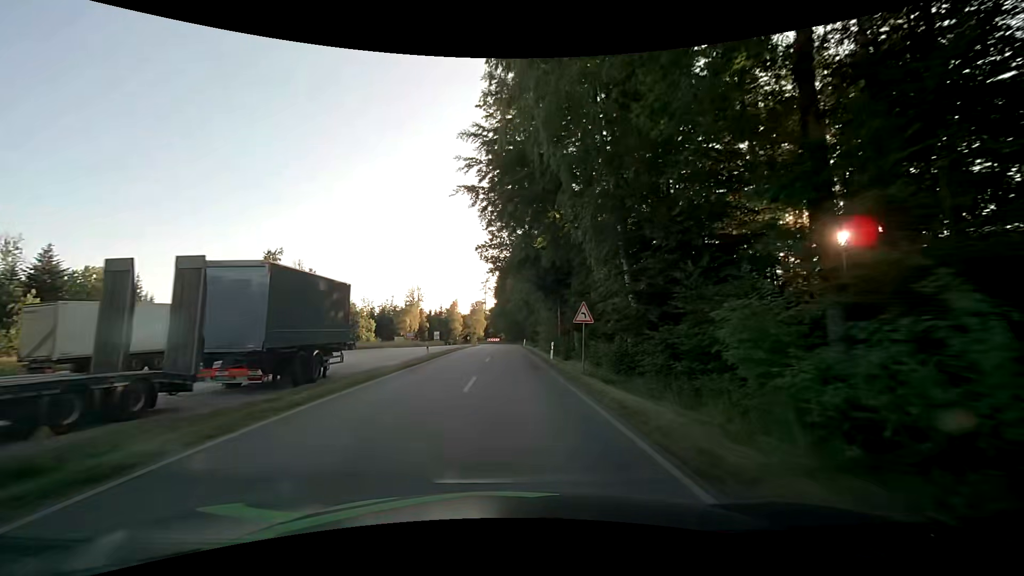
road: tertiary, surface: asphalt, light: Day
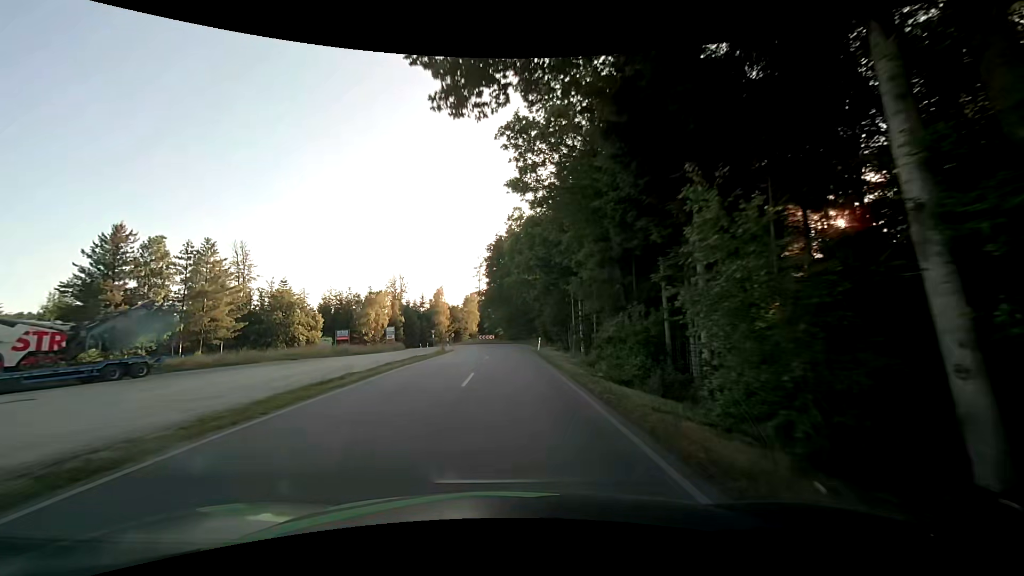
(0.0, +36.4) m; 0°
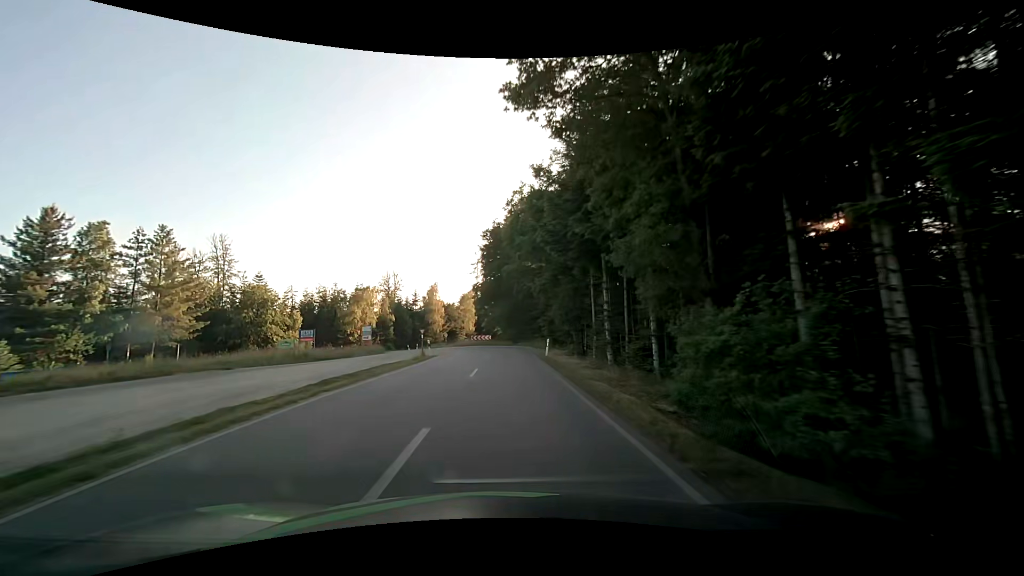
(0.0, +9.1) m; 0°
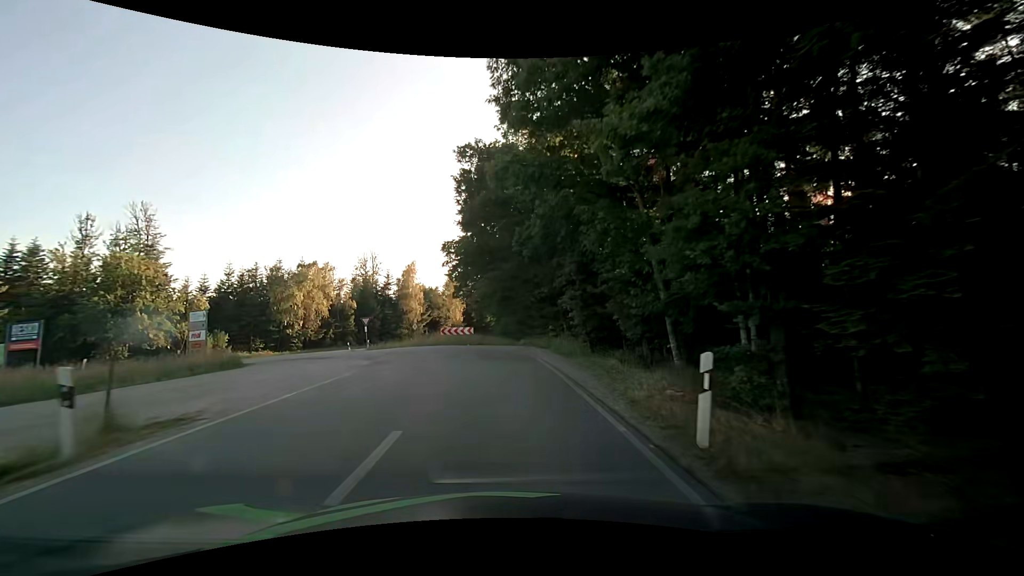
(+0.1, +24.7) m; 0°
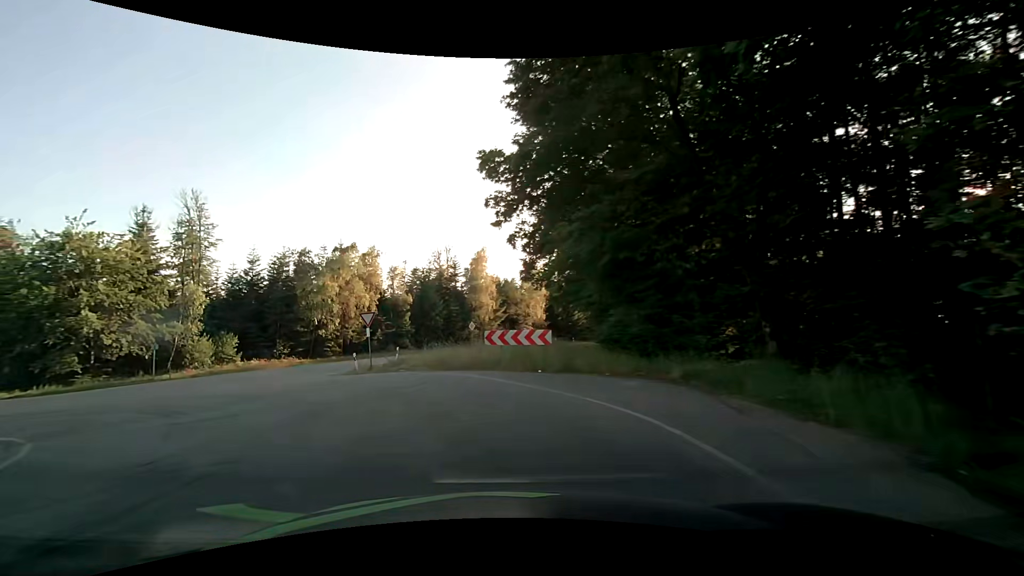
(-0.6, +19.1) m; -8°
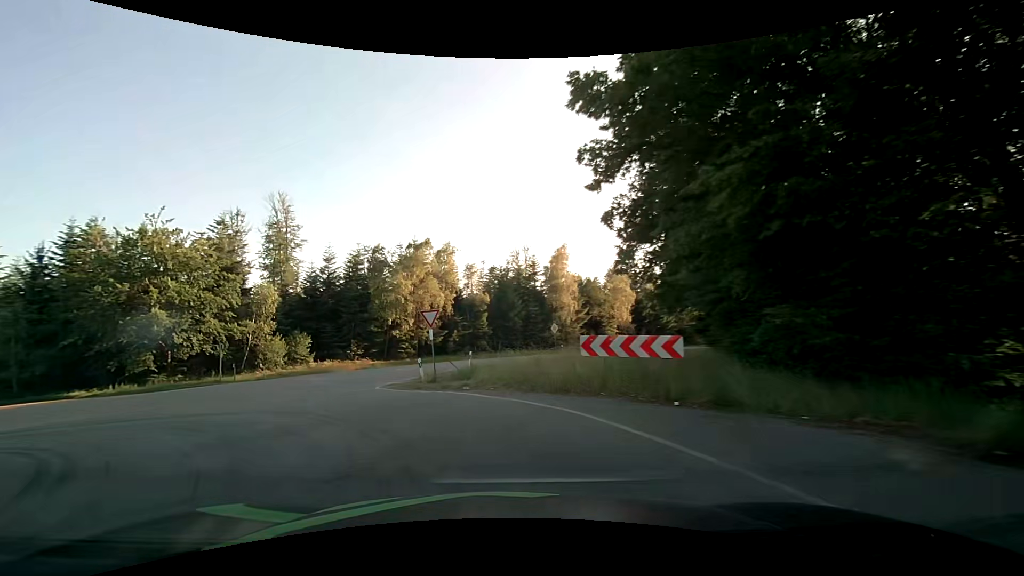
(-0.5, +5.1) m; -9°
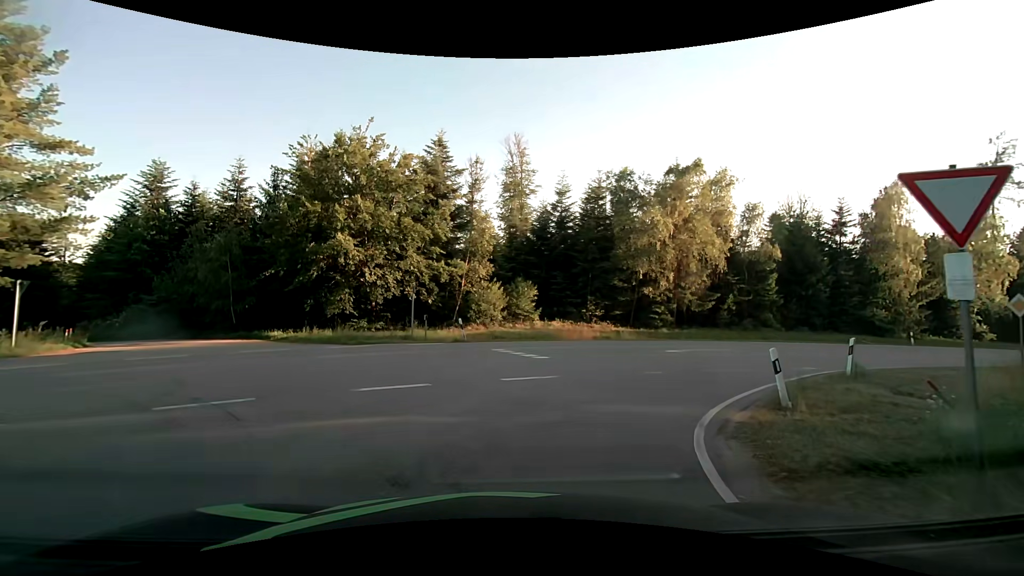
(-4.0, +14.0) m; -26°
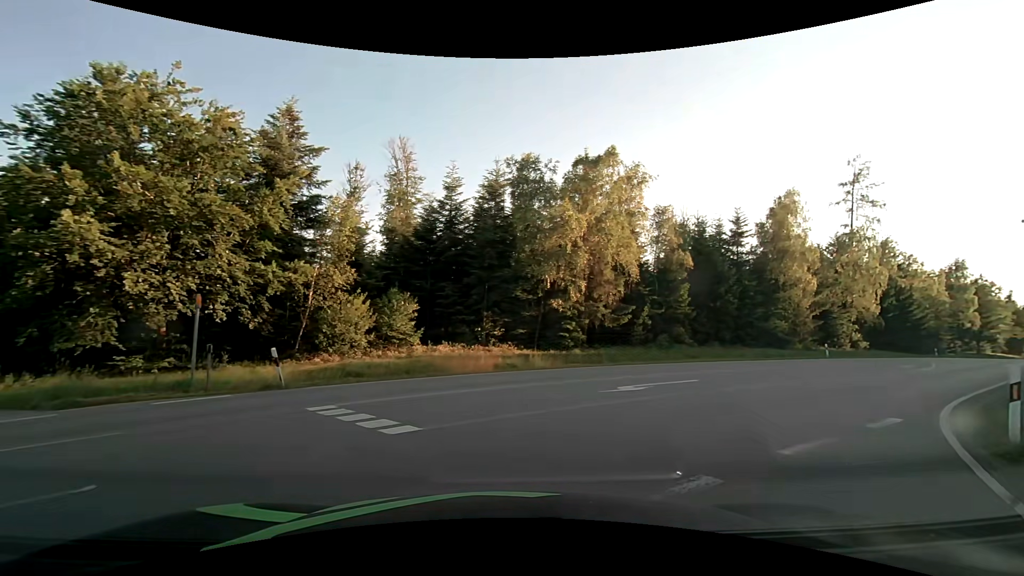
(+0.5, +8.3) m; +11°
(+3, +9) (+10, +17) (+18, +23) (+25, +29) (+33, +36) (+40, +43) (+48, +49) (+55, +56) (+63, +62) (+71, +69) m
